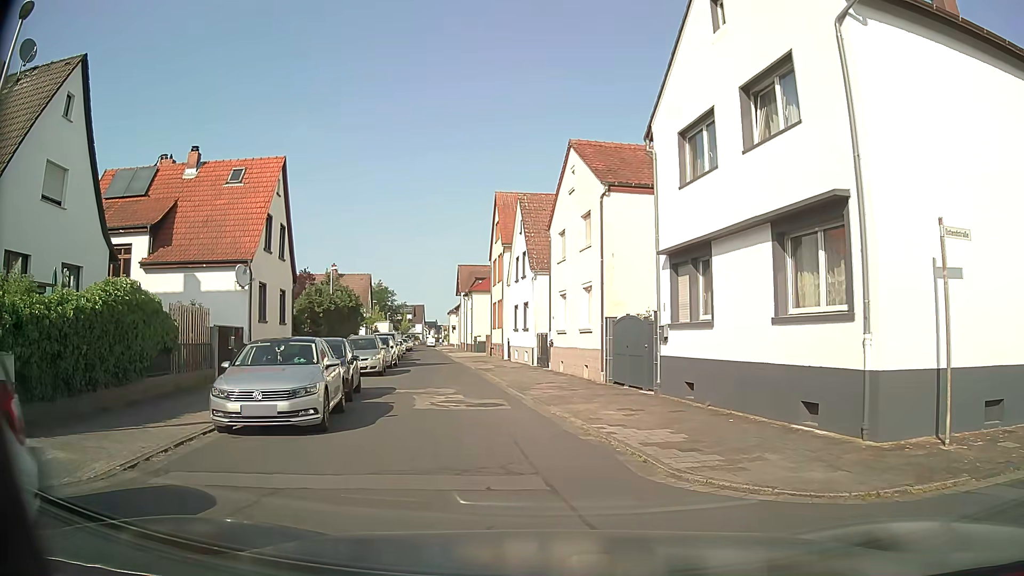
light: Day
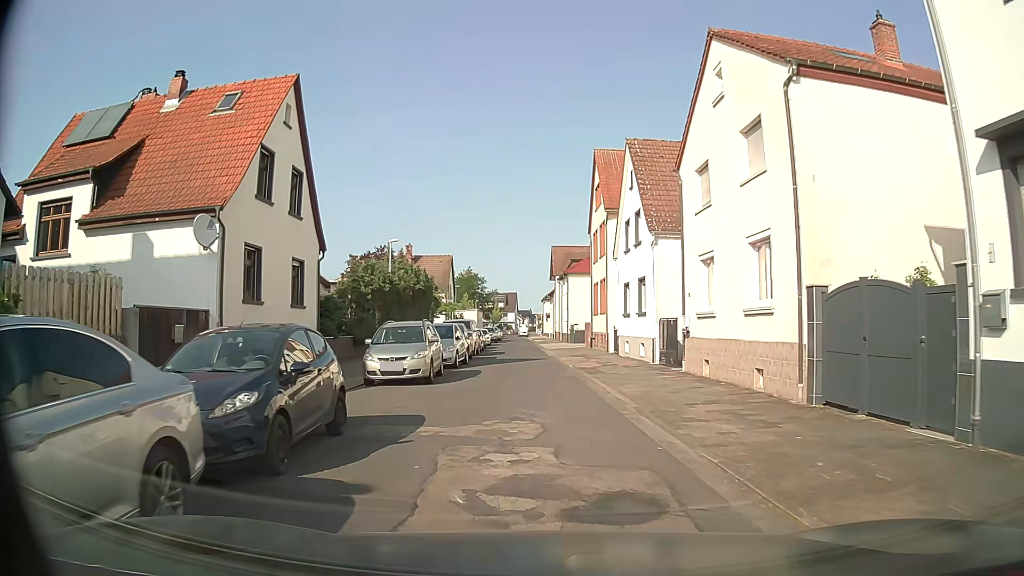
(-0.8, +9.8) m; -8°
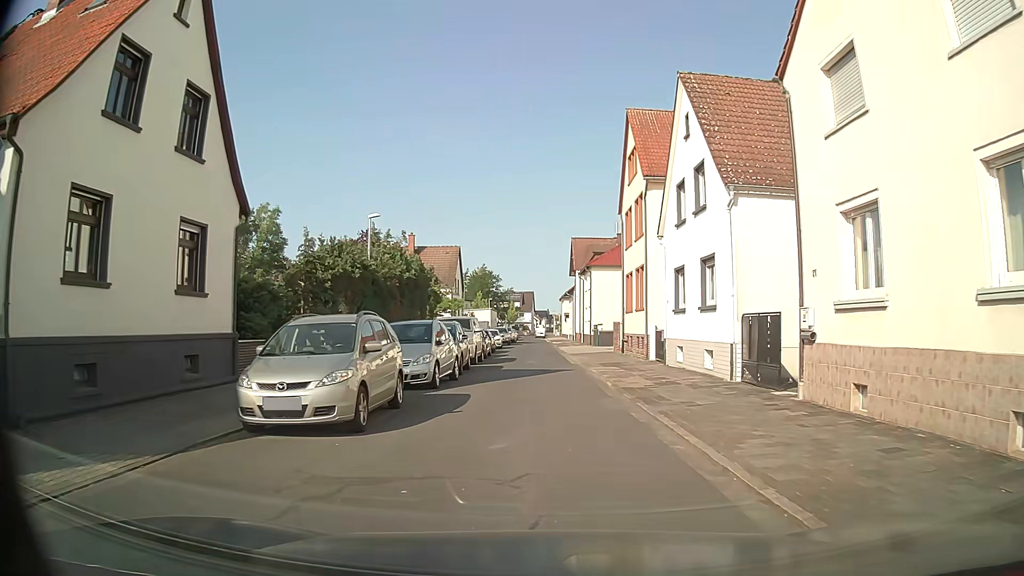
(-0.2, +8.3) m; -2°
